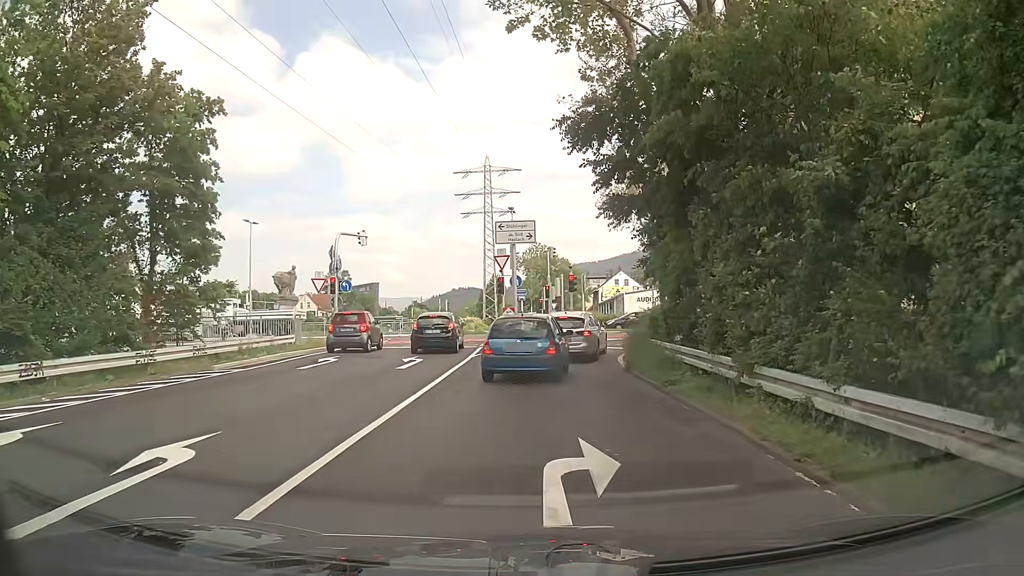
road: trunk_link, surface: asphalt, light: Day
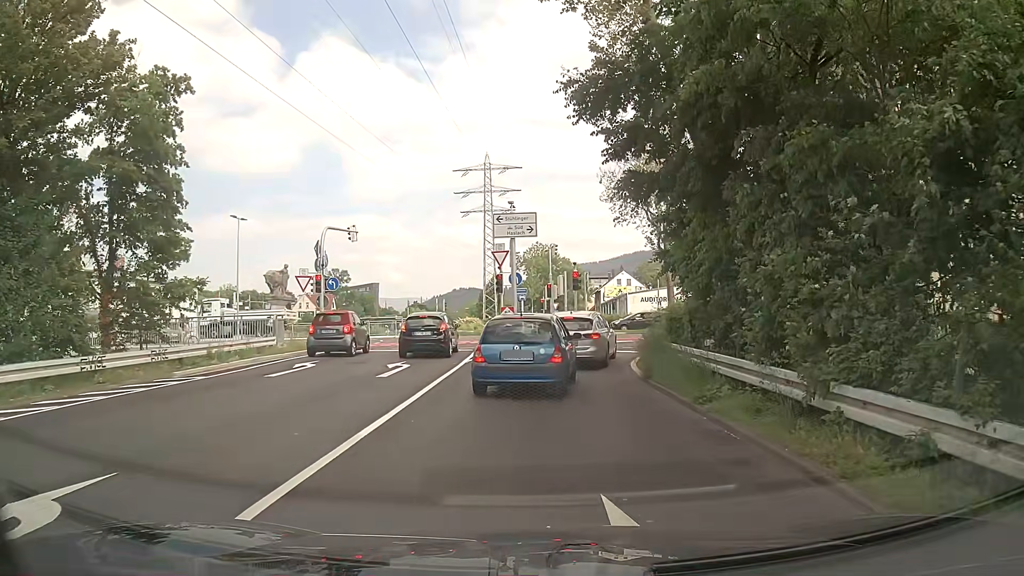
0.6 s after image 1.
(0.0, +2.3) m; -2°
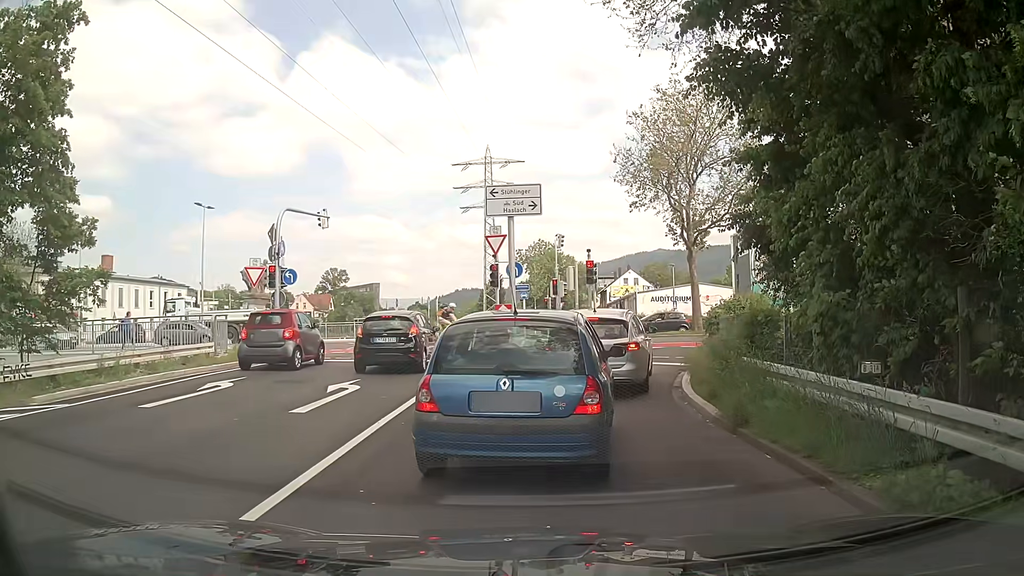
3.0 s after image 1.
(+0.1, +5.6) m; +1°
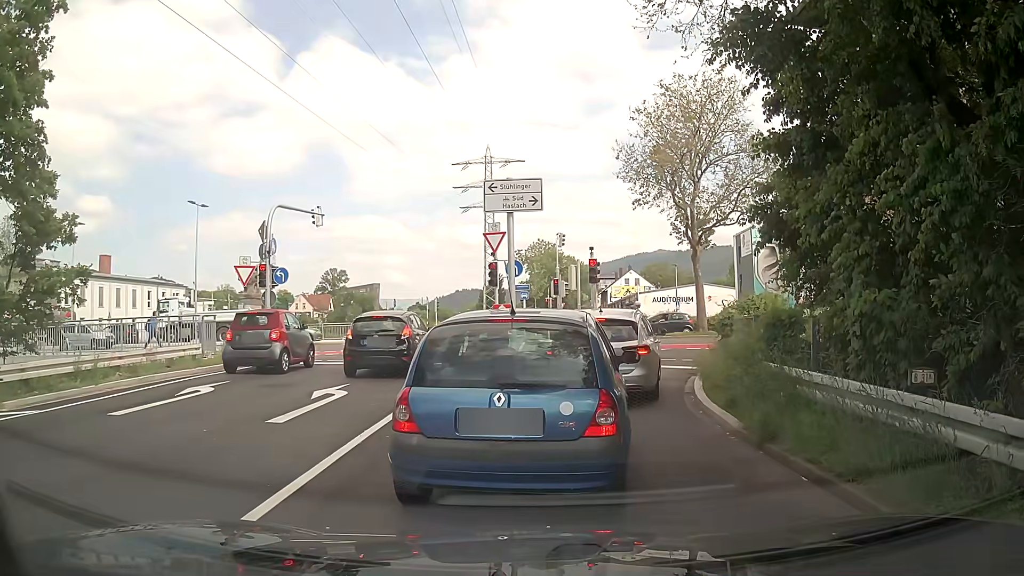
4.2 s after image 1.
(0.0, +0.9) m; 0°
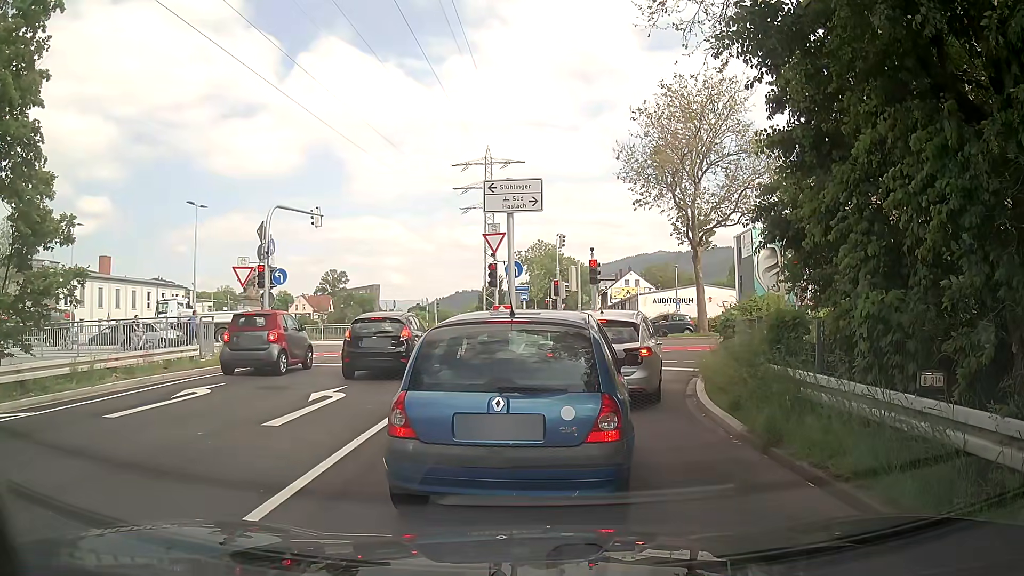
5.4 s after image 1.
(0.0, +0.2) m; 0°
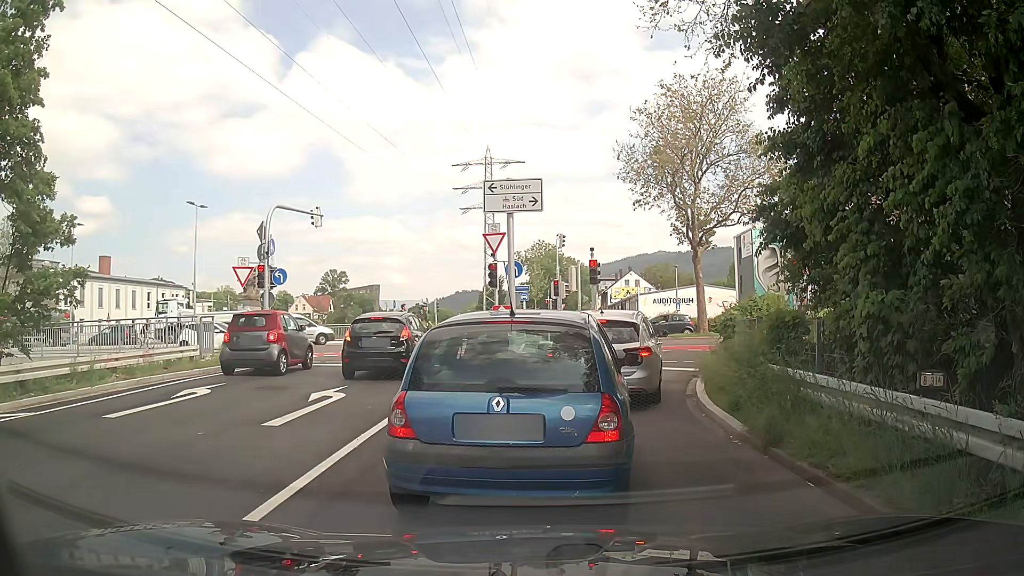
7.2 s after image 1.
(0.0, 0.0) m; 0°
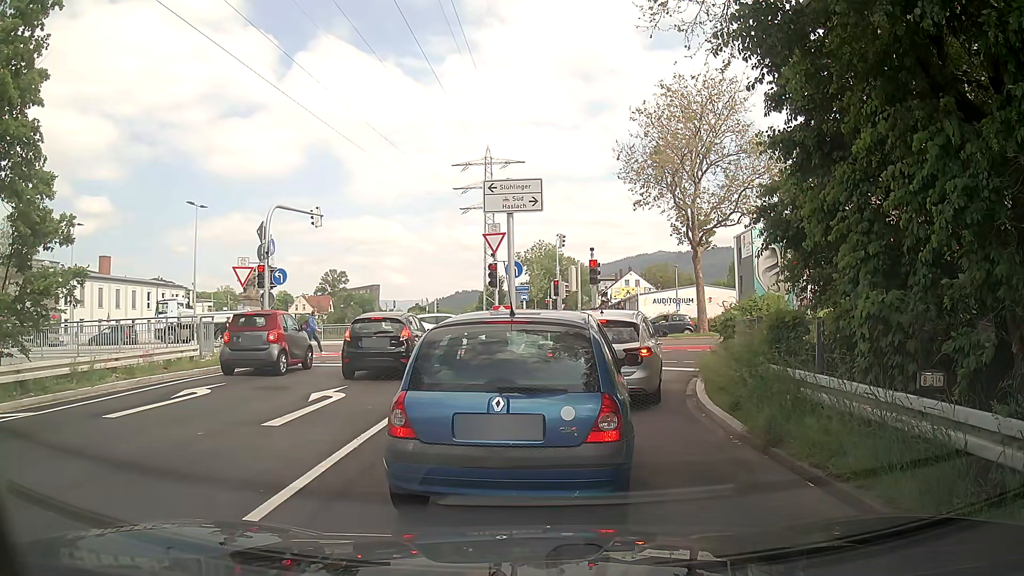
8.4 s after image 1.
(0.0, 0.0) m; 0°
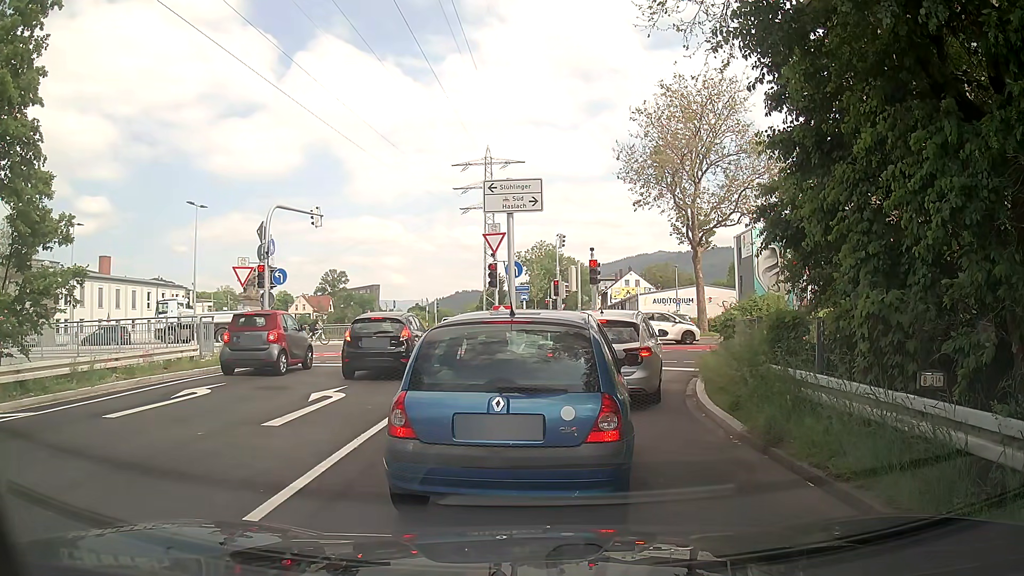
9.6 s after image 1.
(0.0, 0.0) m; 0°
